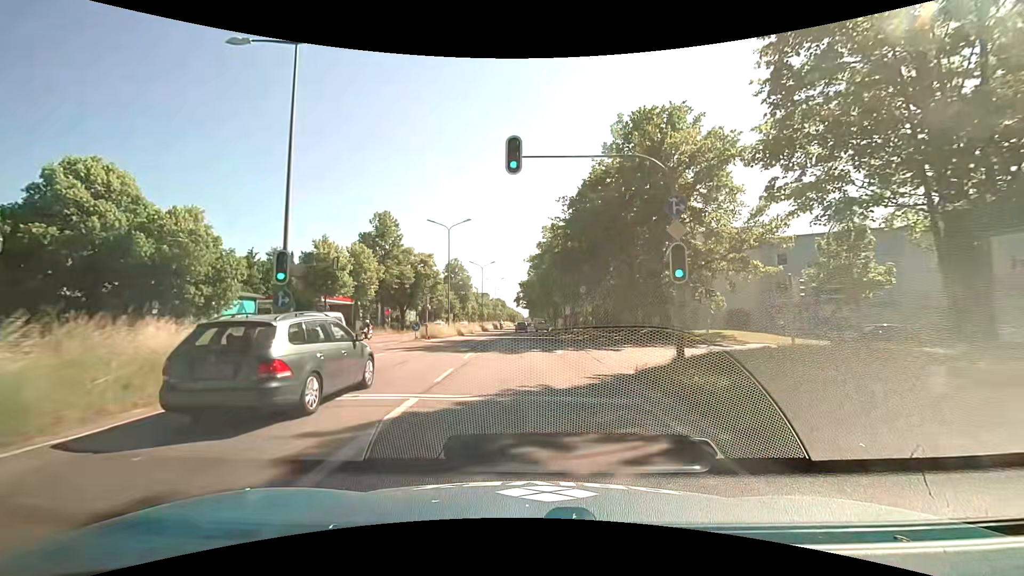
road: trunk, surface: asphalt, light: Day
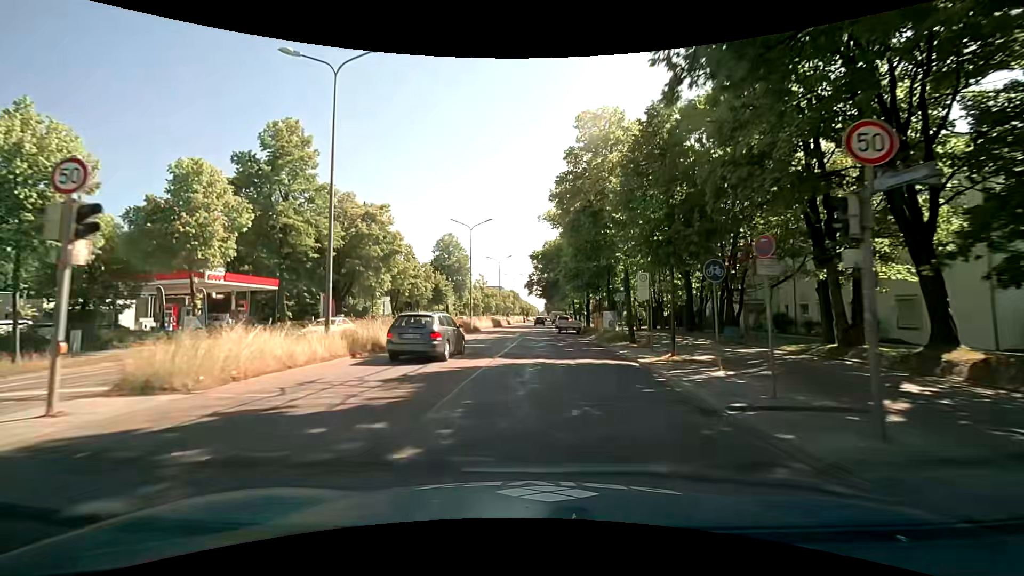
(-0.1, +29.2) m; -2°
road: primary
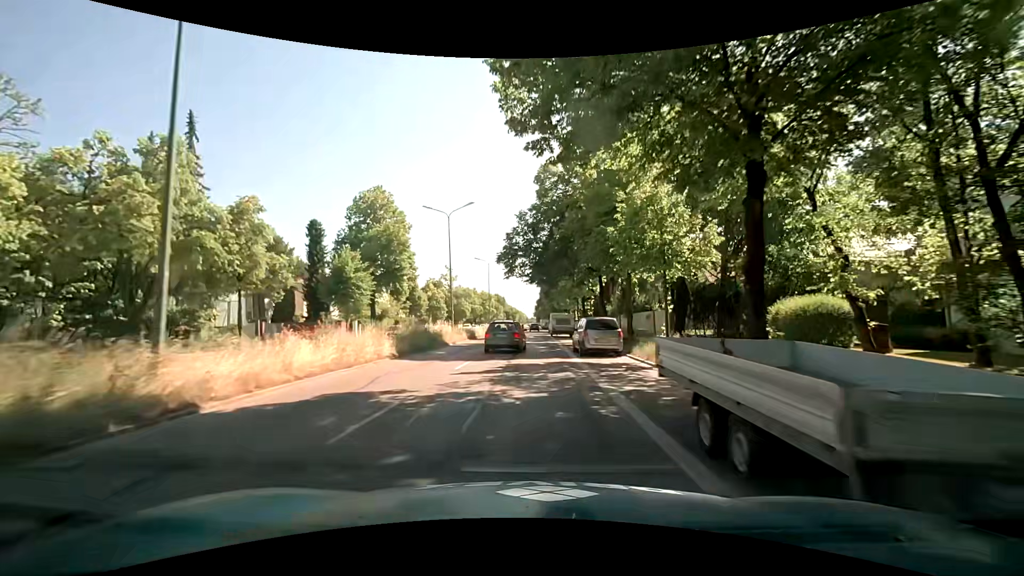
(+1.0, +38.4) m; +1°
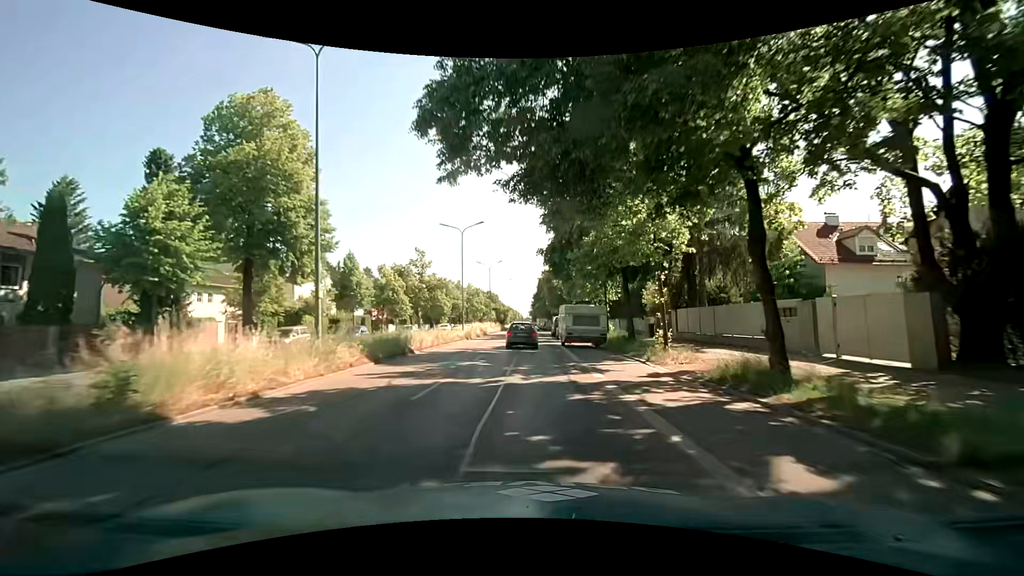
(+0.3, +23.9) m; +1°
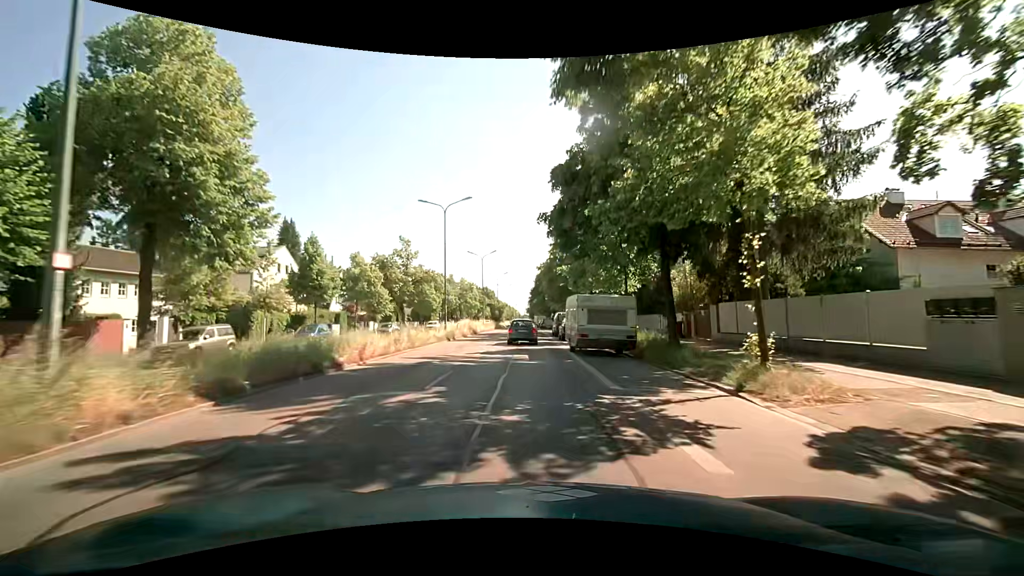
(+0.1, +8.1) m; +1°
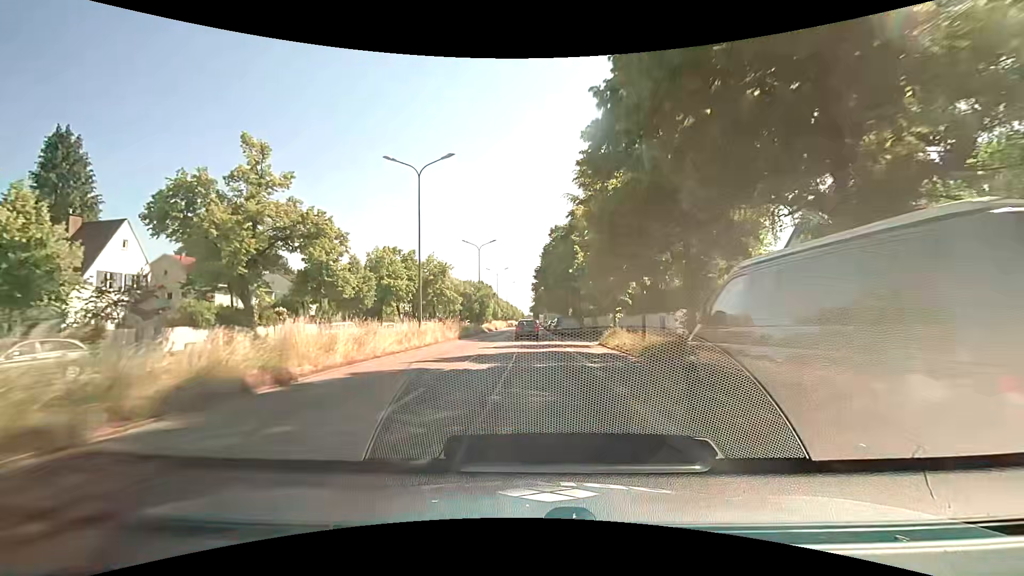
(-0.1, +39.7) m; -1°
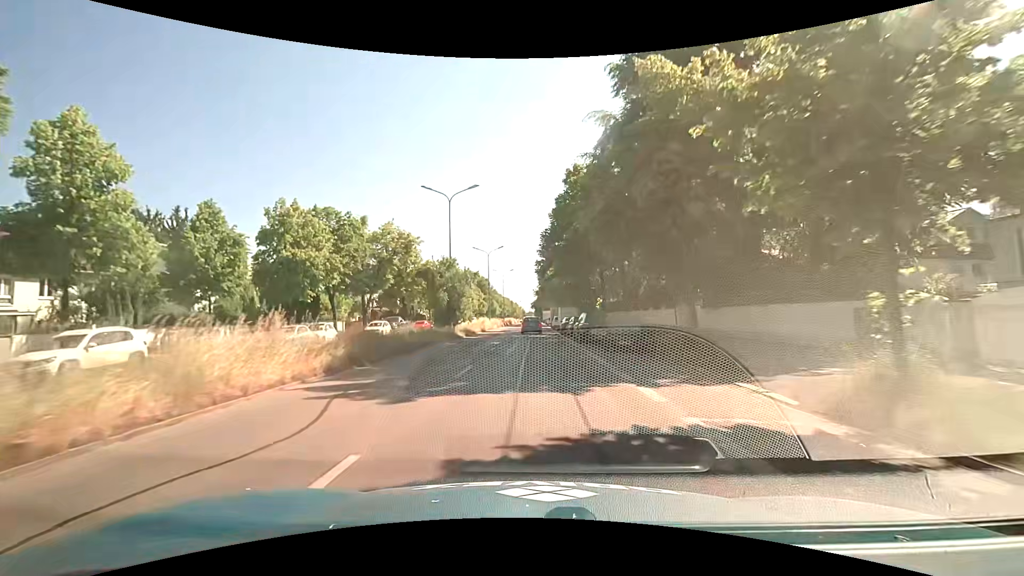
(-0.2, +23.1) m; 0°
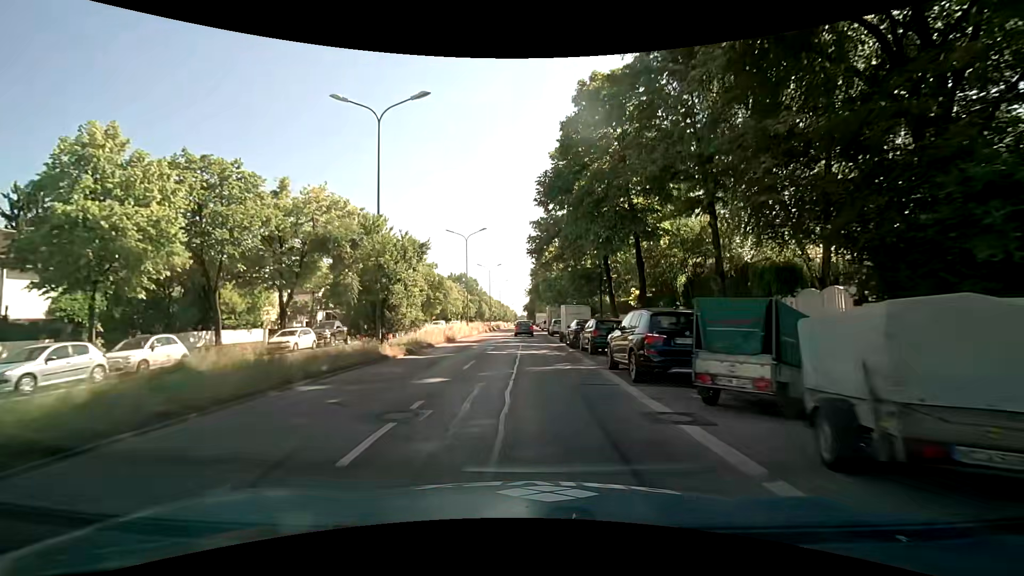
(+0.1, +15.2) m; +1°
(0, +10) (0, +20) (0, +30) (0, +40) (0, +50) (0, +60) (0, +70) (0, +80) (0, +90) (0, +100) m
